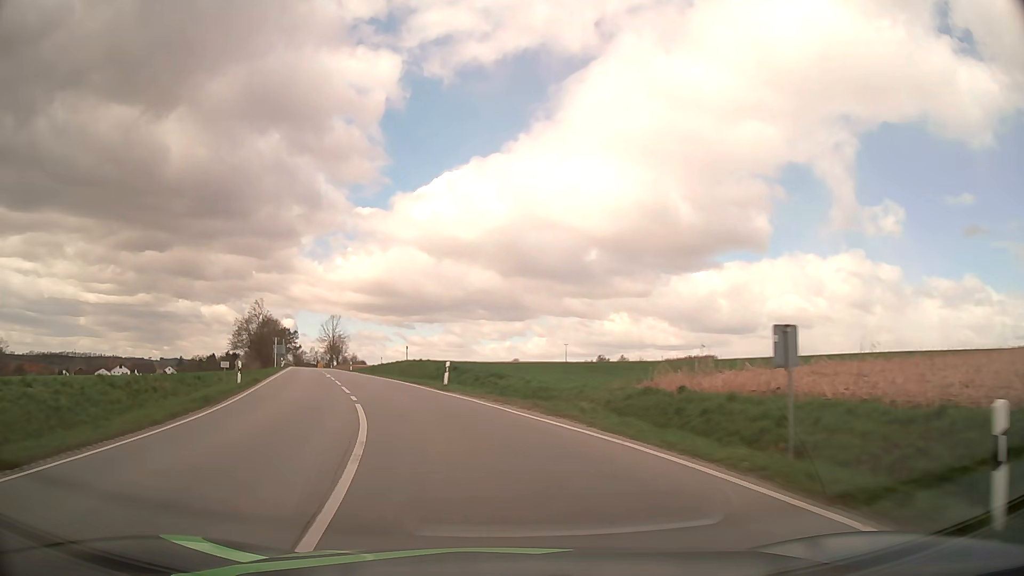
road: secondary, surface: asphalt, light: Day
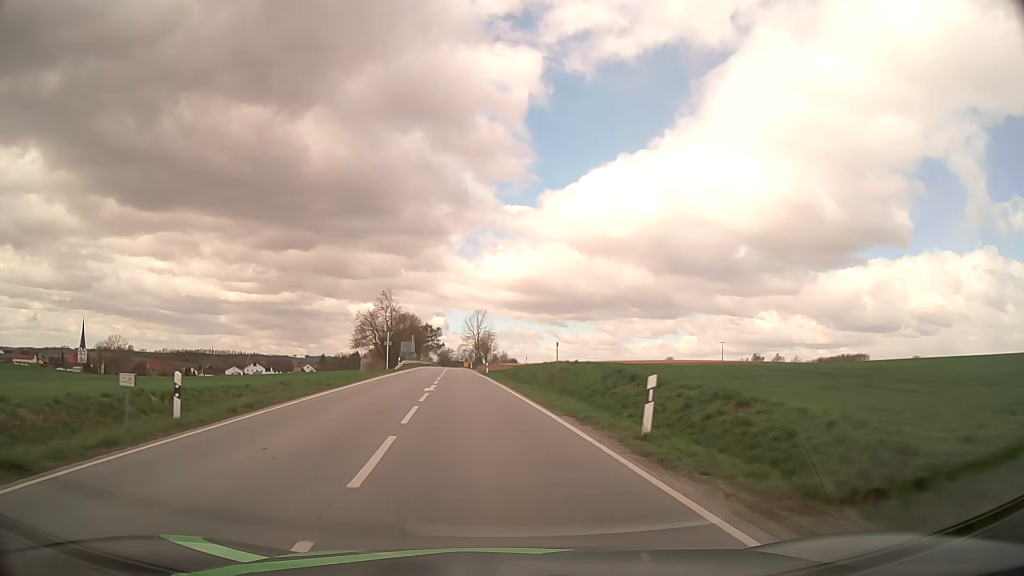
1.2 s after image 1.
(-1.8, +15.6) m; -13°
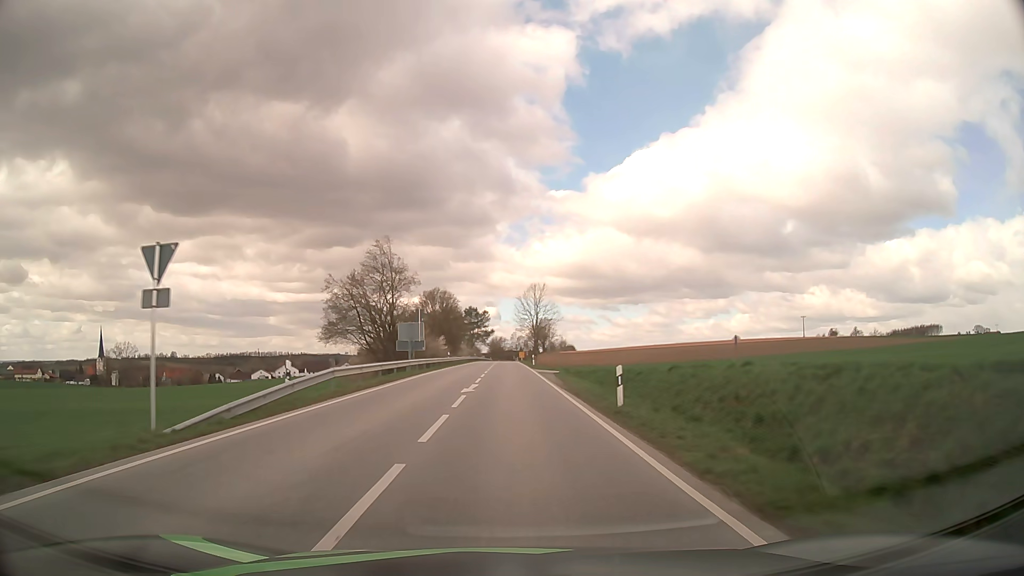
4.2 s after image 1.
(-3.1, +45.4) m; -5°
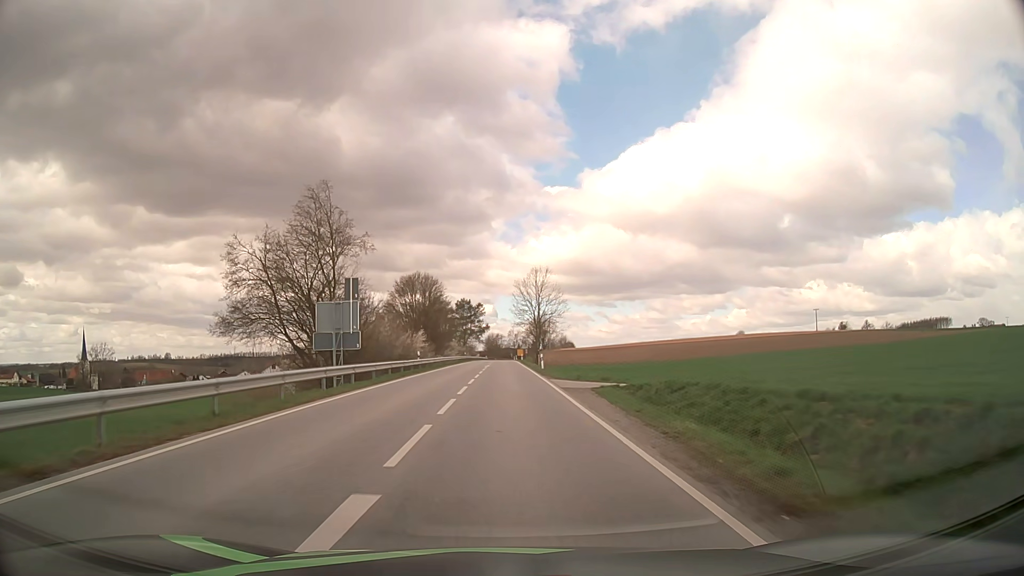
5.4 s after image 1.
(+0.1, +20.6) m; 0°
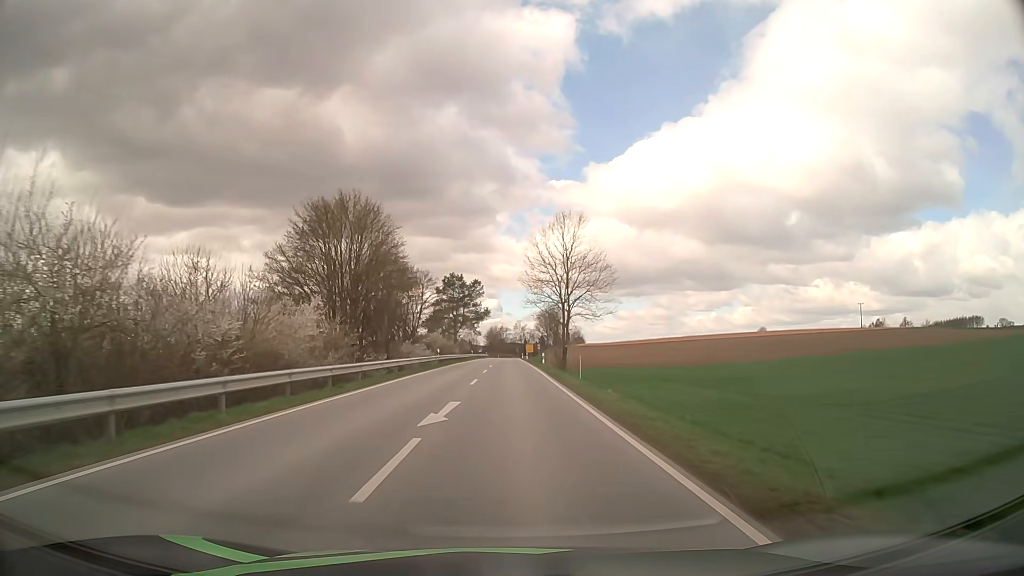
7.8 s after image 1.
(-0.2, +44.4) m; 0°
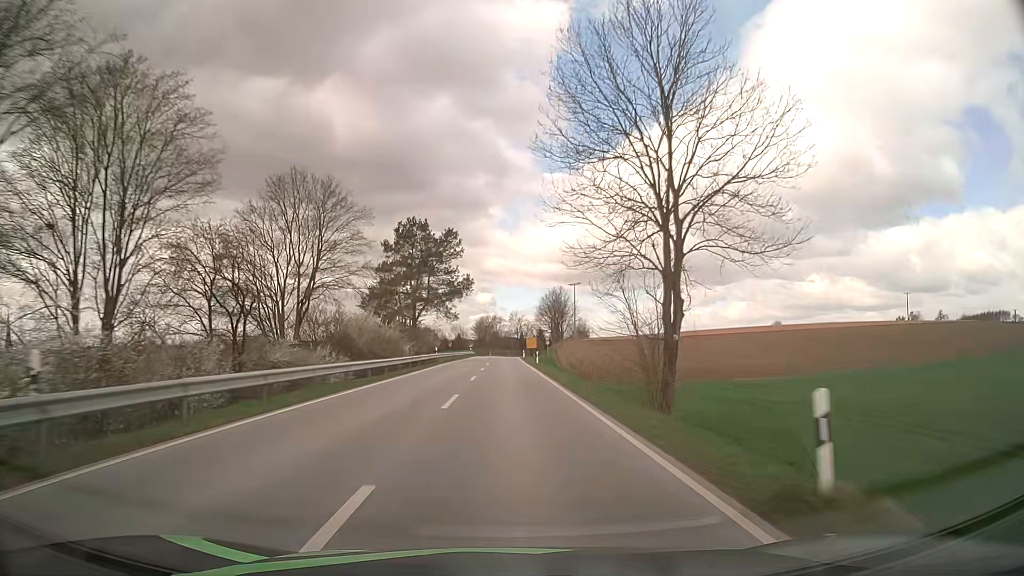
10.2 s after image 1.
(+0.1, +46.1) m; +1°
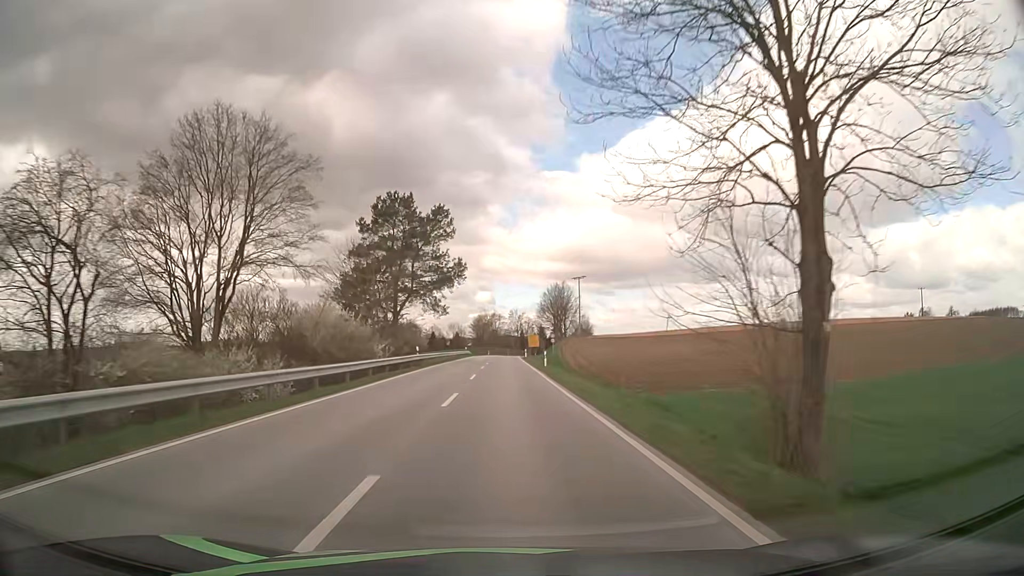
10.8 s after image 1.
(0.0, +11.5) m; 0°
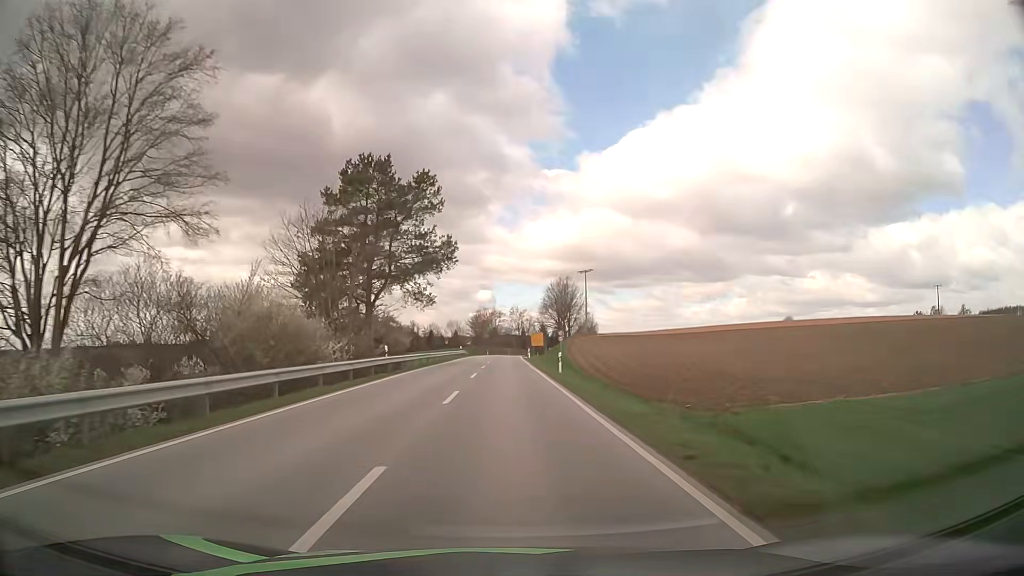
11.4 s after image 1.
(0.0, +11.5) m; 0°
(0, +10) (0, +20) (0, +30) (0, +40) (0, +50) (0, +60) (0, +70) (0, +80) (0, +90) (+1, +100) m
